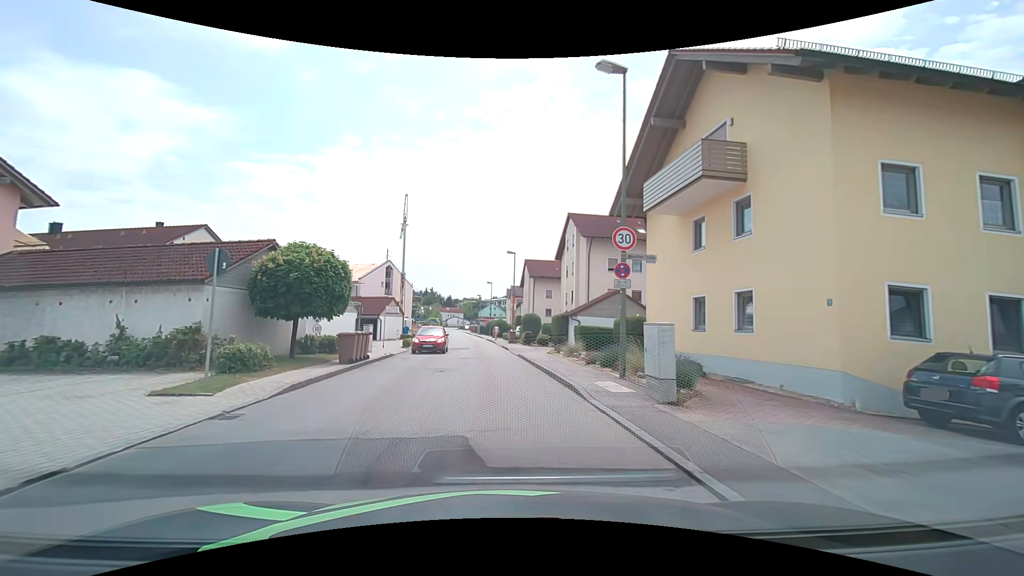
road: unclassified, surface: asphalt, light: Day
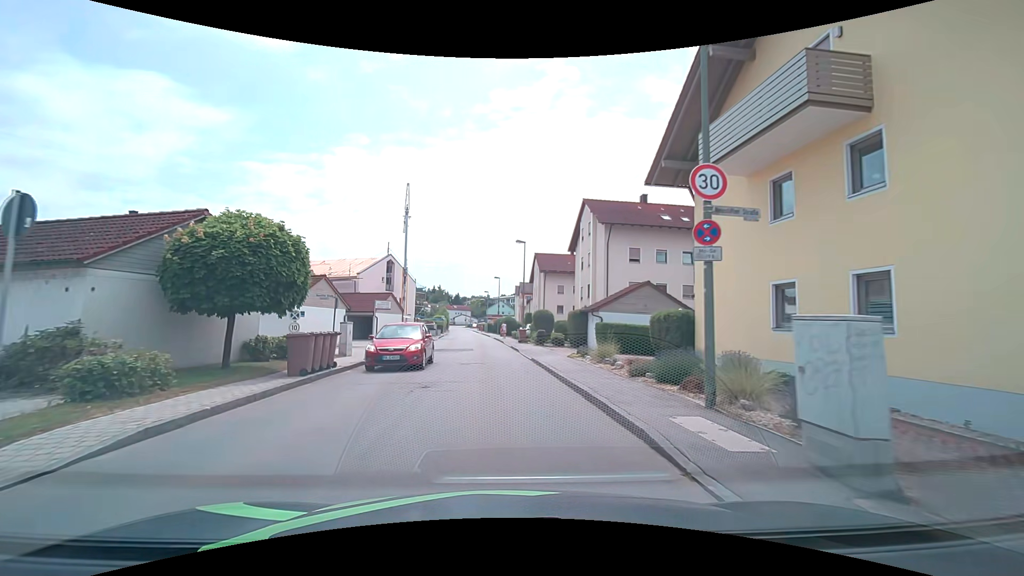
(0.0, +4.7) m; -1°
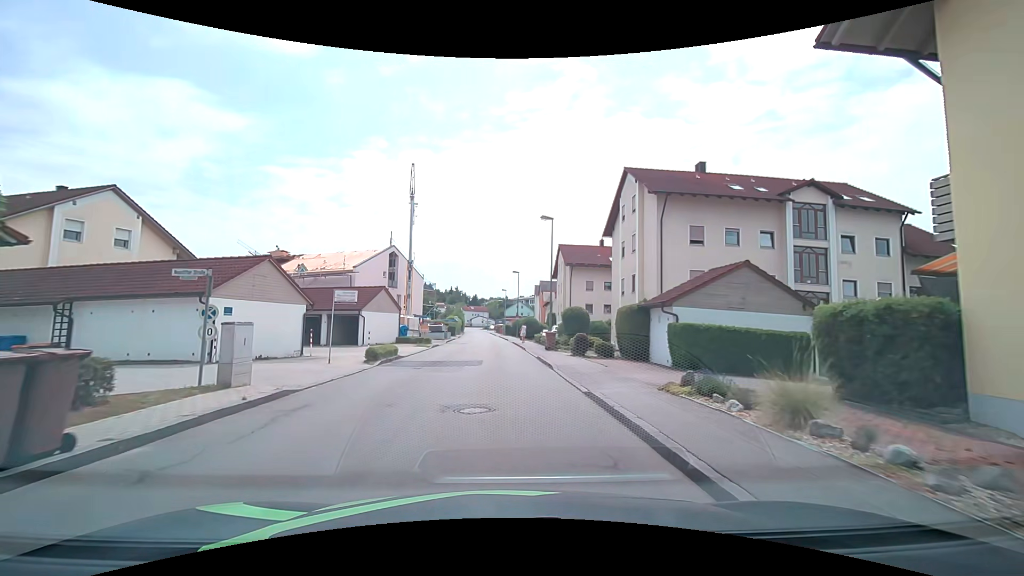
(-0.2, +9.5) m; -3°
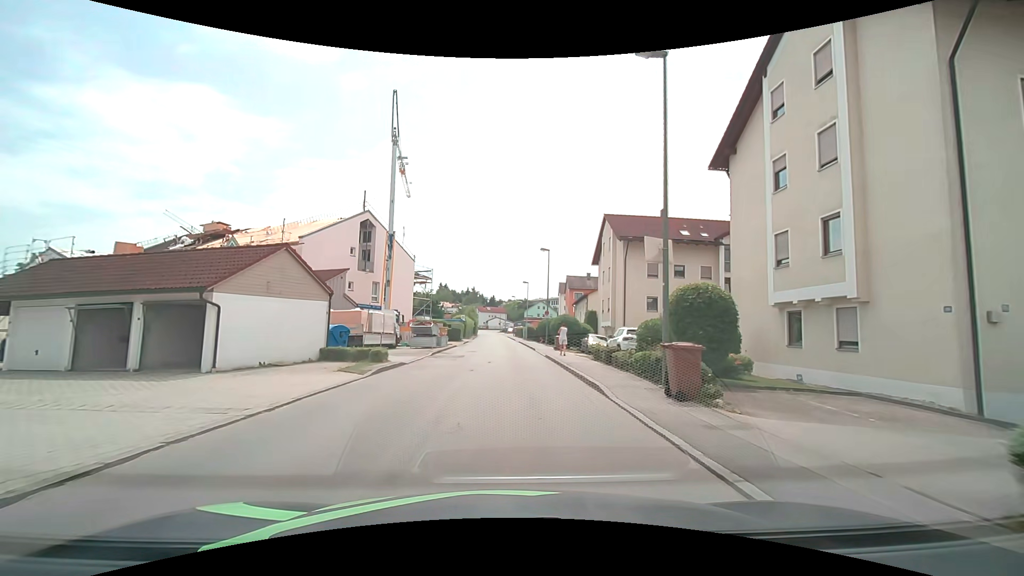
(-0.3, +19.2) m; -1°
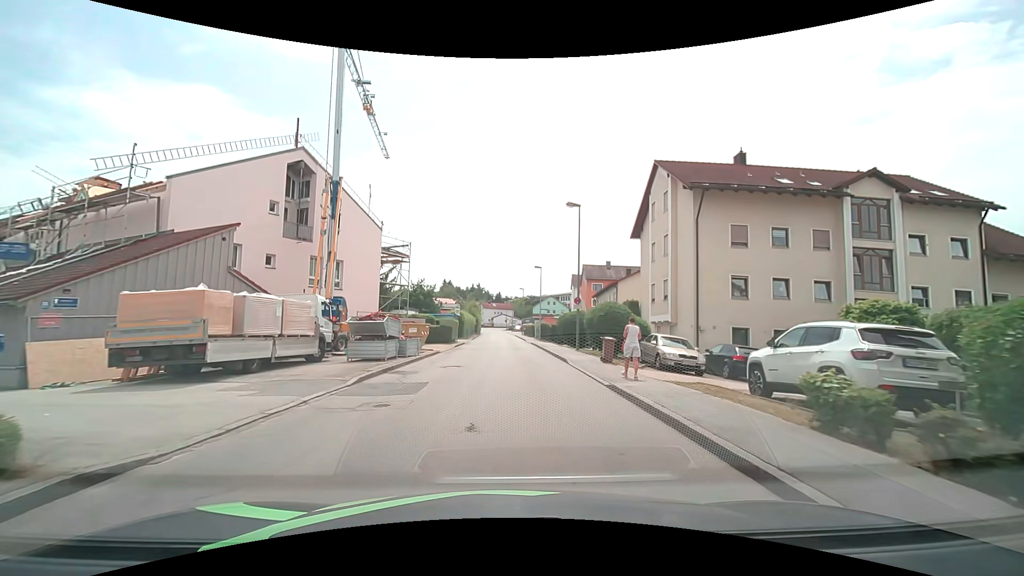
(-0.2, +14.6) m; -2°
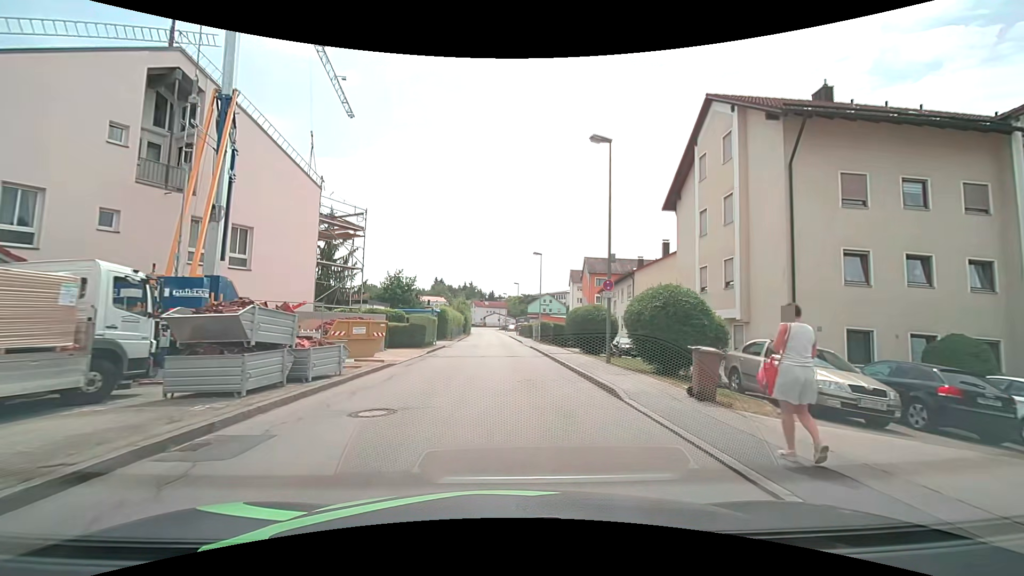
(+0.2, +9.8) m; +2°
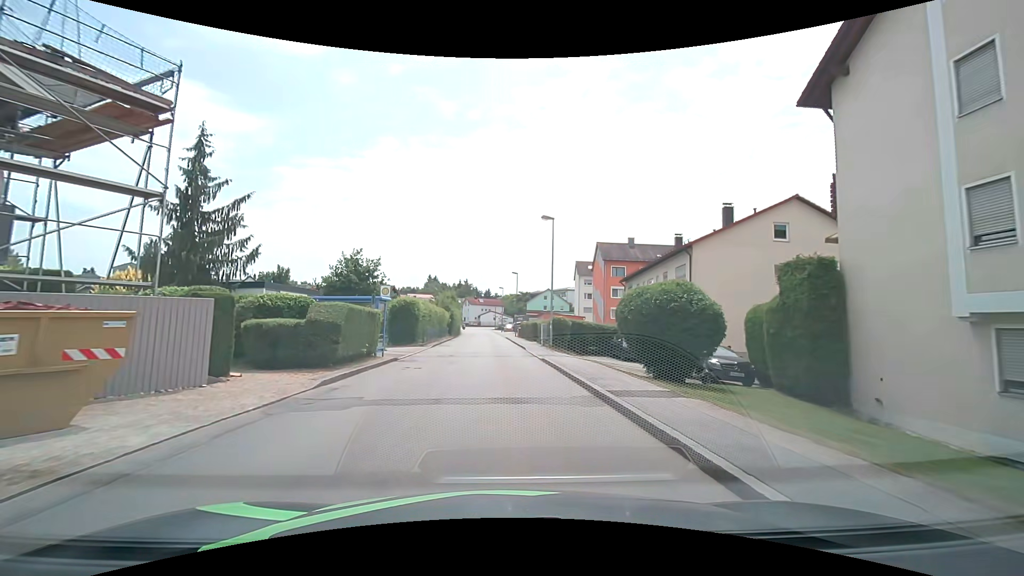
(0.0, +14.7) m; +1°
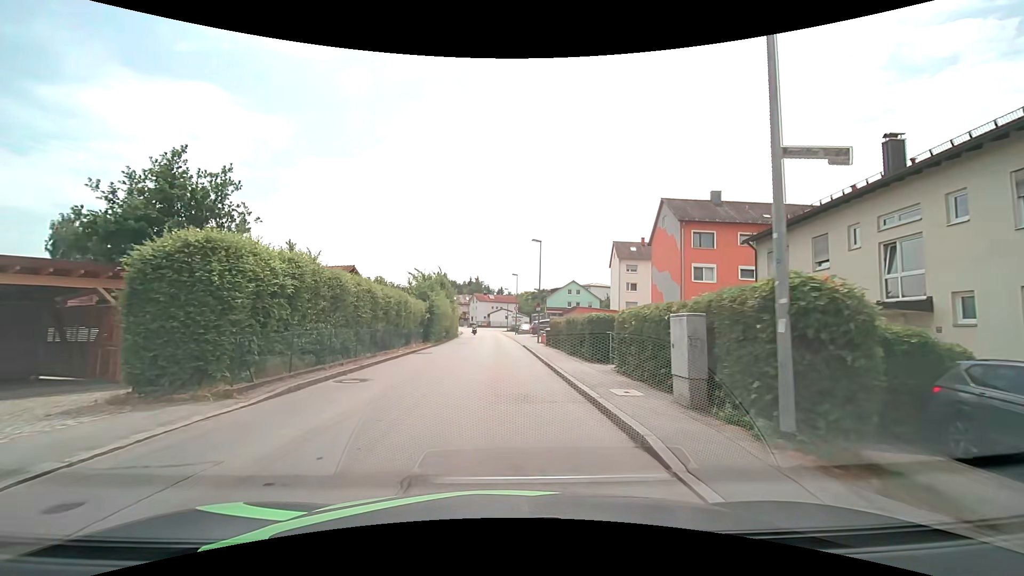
(-0.4, +24.5) m; -1°
(0, +10) (0, +20) (-1, +30) (-1, +40) (-1, +50) (-2, +60) (-2, +70) (-3, +80) (-4, +90) (-6, +100) m
